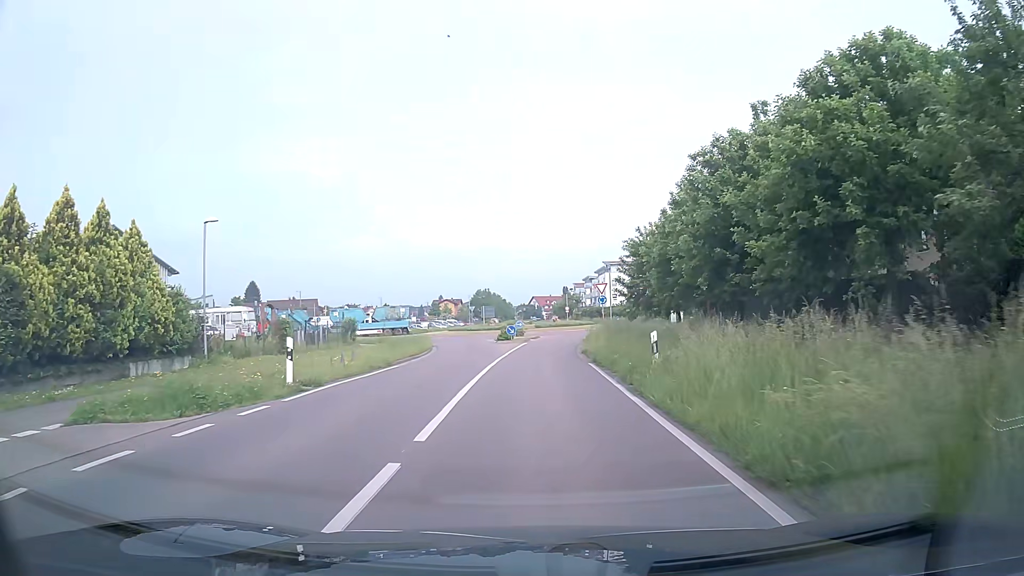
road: secondary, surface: asphalt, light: Day
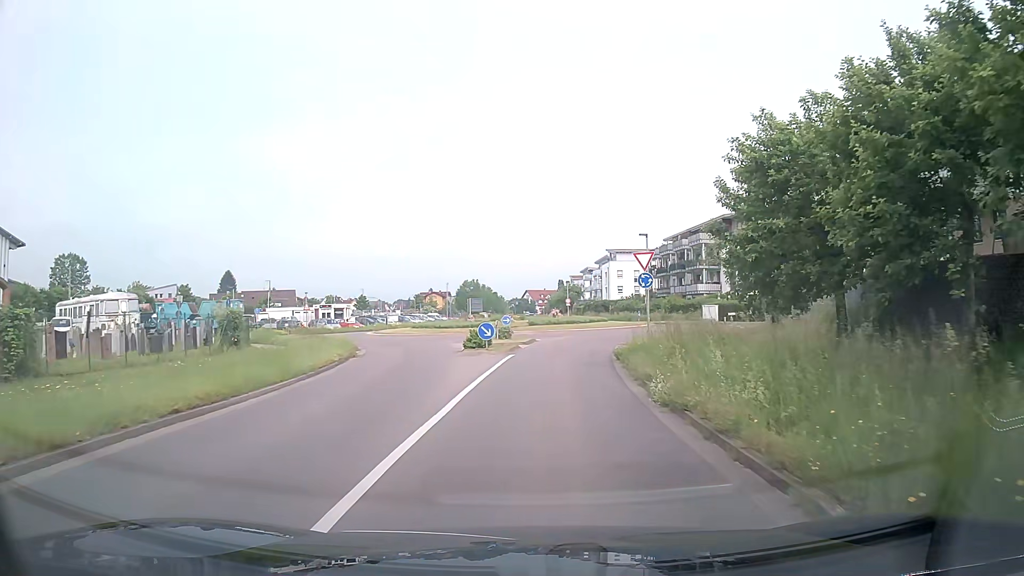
(0.0, +18.3) m; 0°
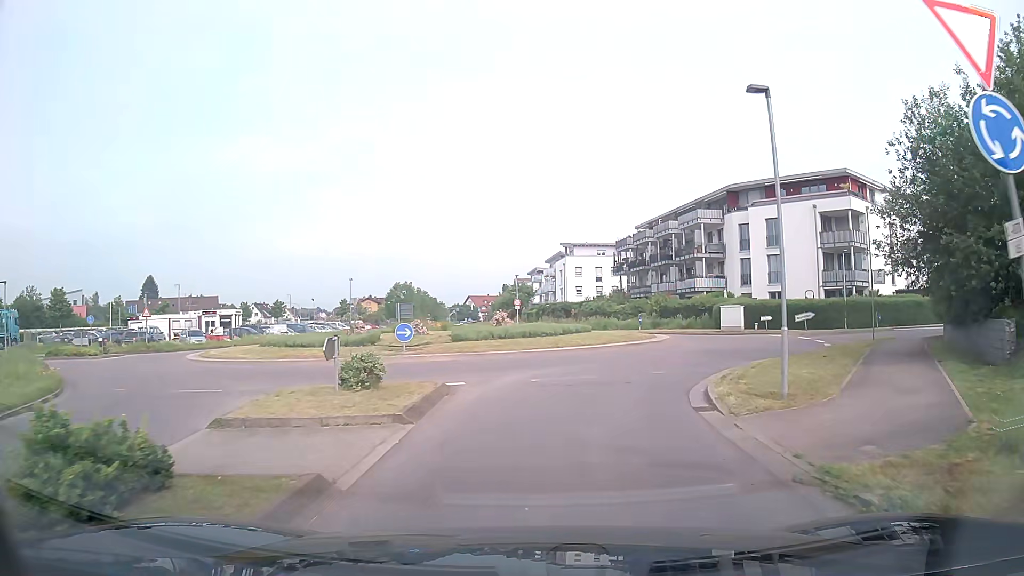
(+0.6, +21.5) m; +4°
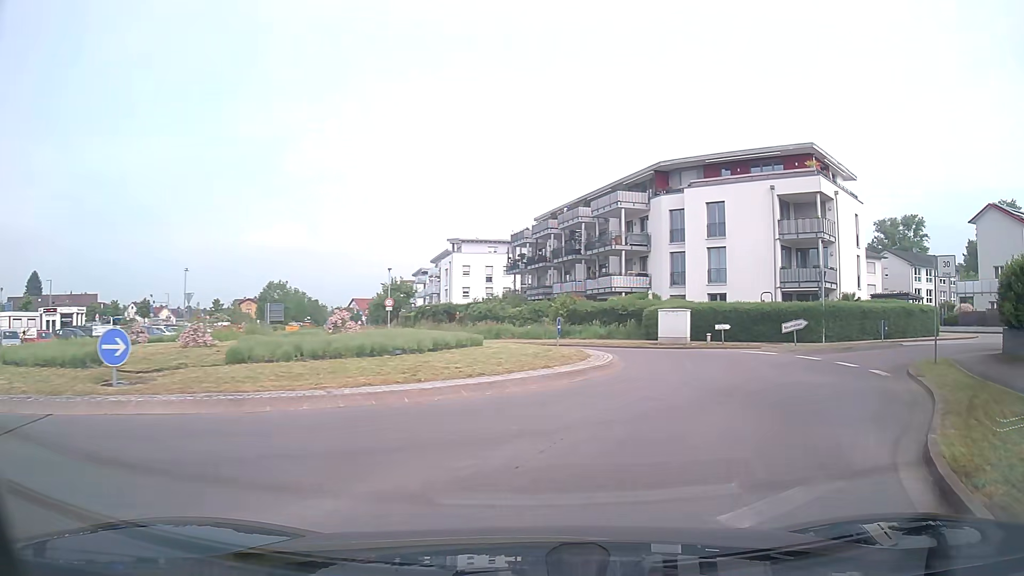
(+0.7, +11.6) m; +10°
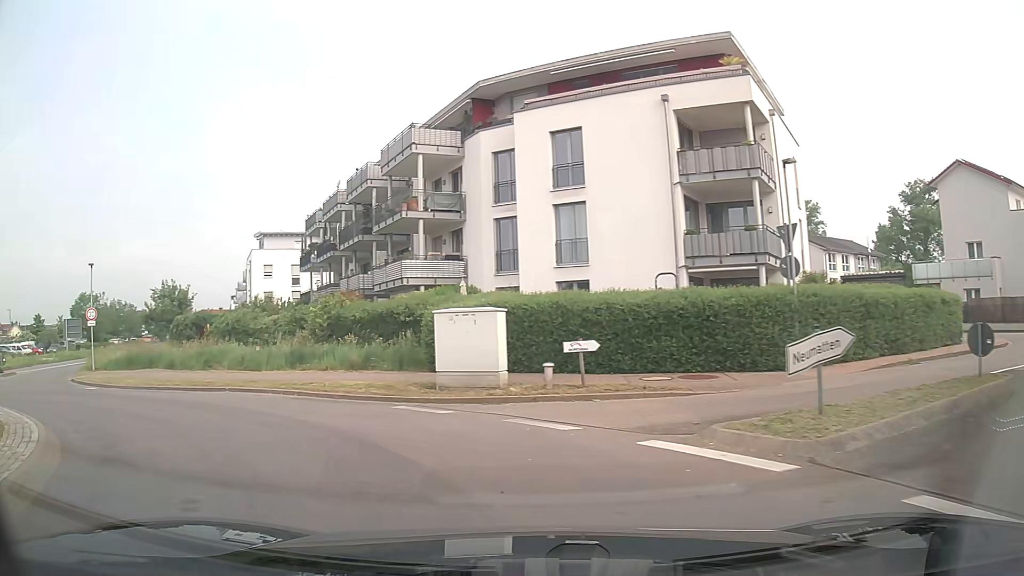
(+4.8, +17.3) m; +10°
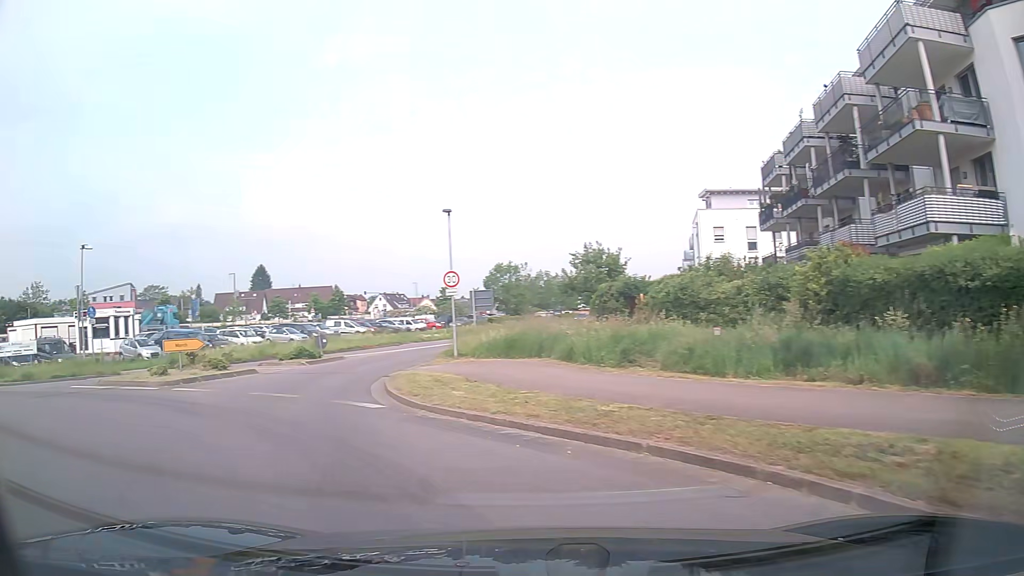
(-3.3, +10.1) m; -38°
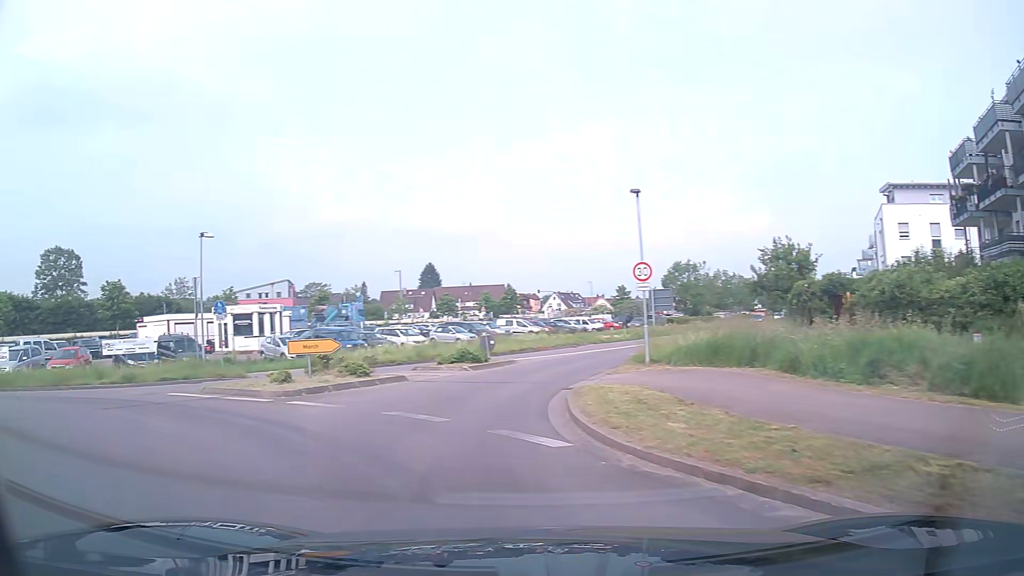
(-0.5, +3.5) m; -15°
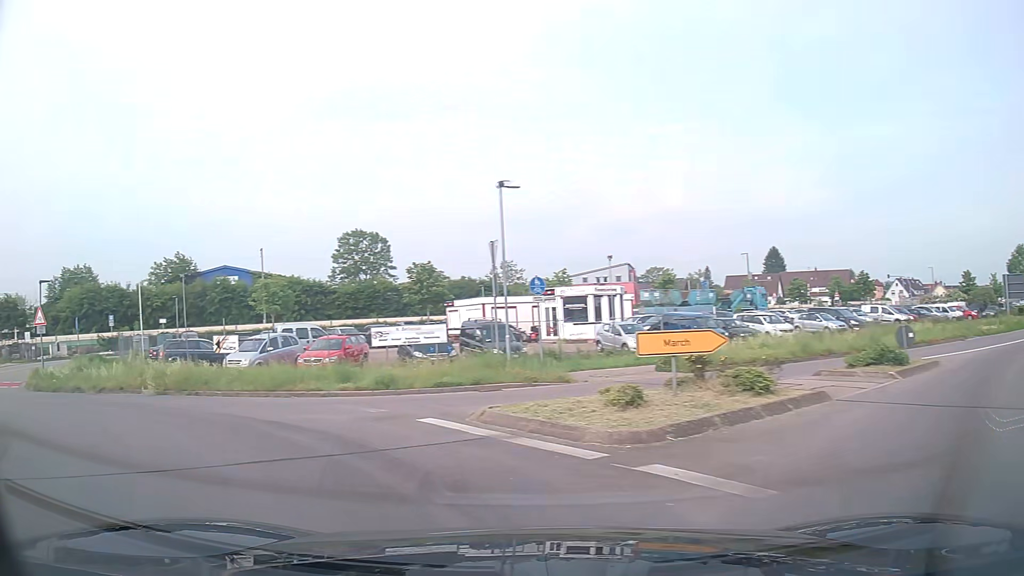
(-1.8, +6.8) m; -30°
(-3, +9) (-12, +15) (-20, +20) (-27, +27) (-29, +37) (-25, +46) (-18, +53) (-9, +58) (0, +62) (+9, +67) m
